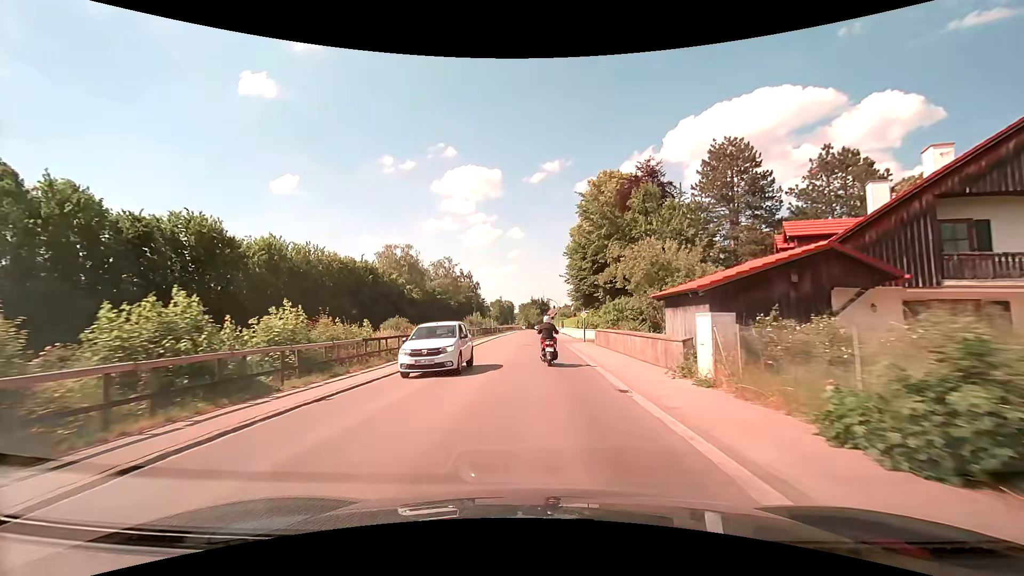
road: secondary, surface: asphalt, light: Day
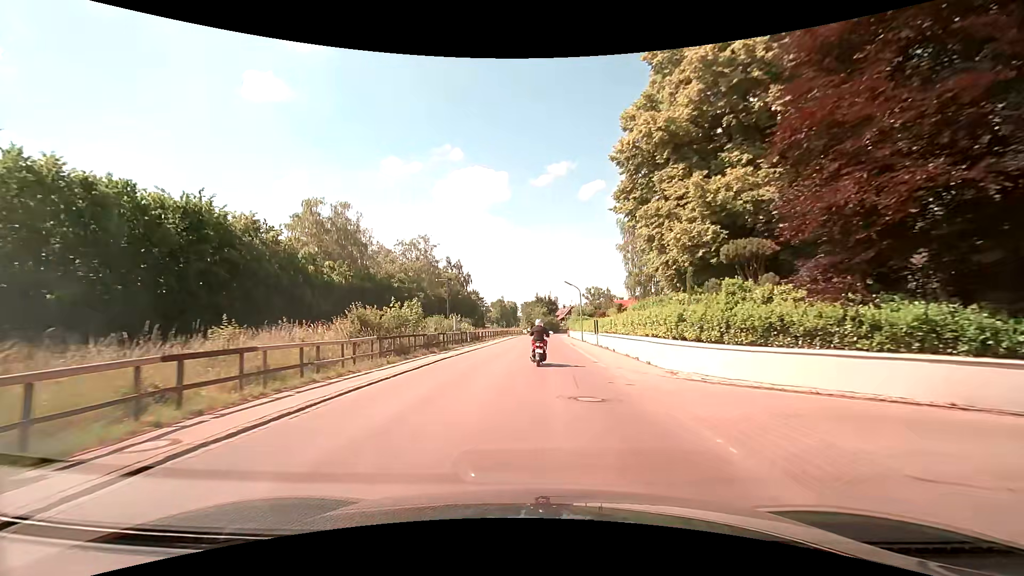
(-0.2, +36.5) m; -1°
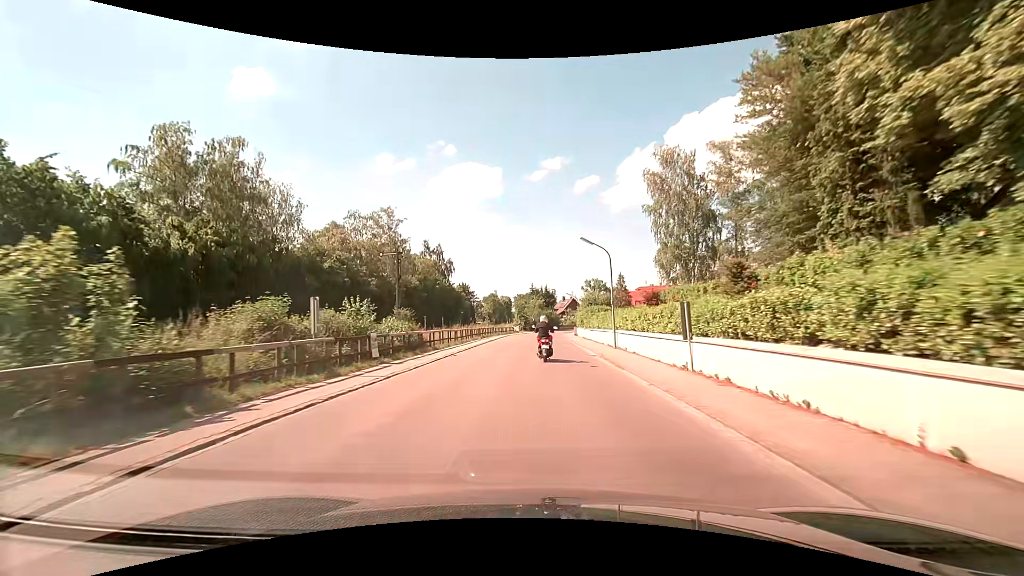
(+0.3, +22.2) m; +1°
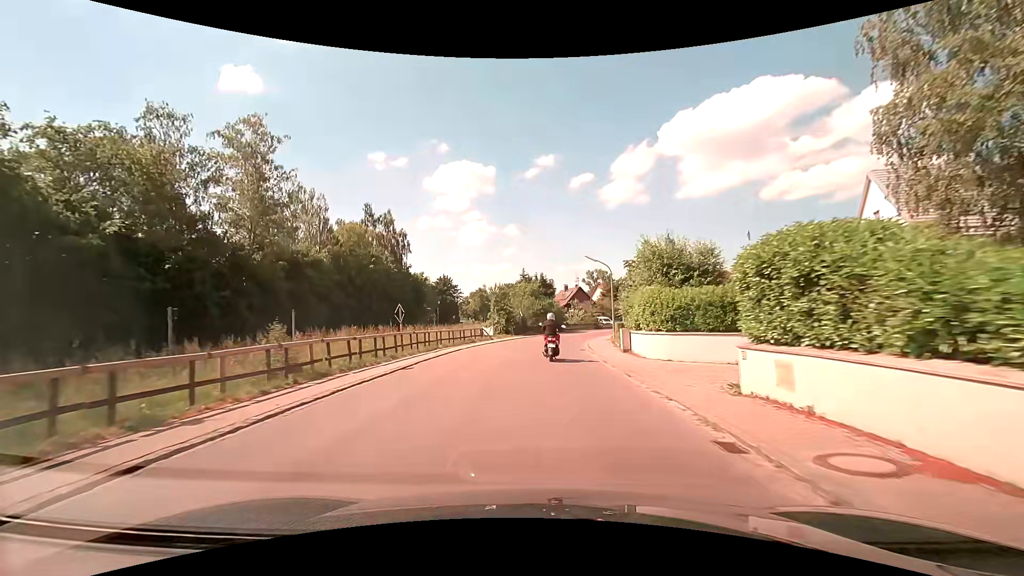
(+0.6, +36.3) m; +1°
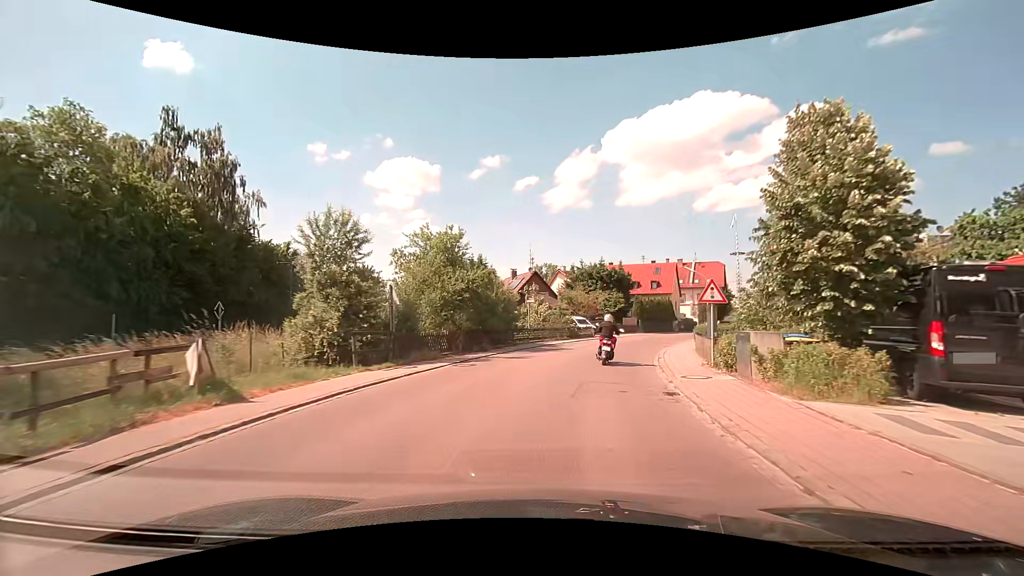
(+0.6, +33.3) m; +6°
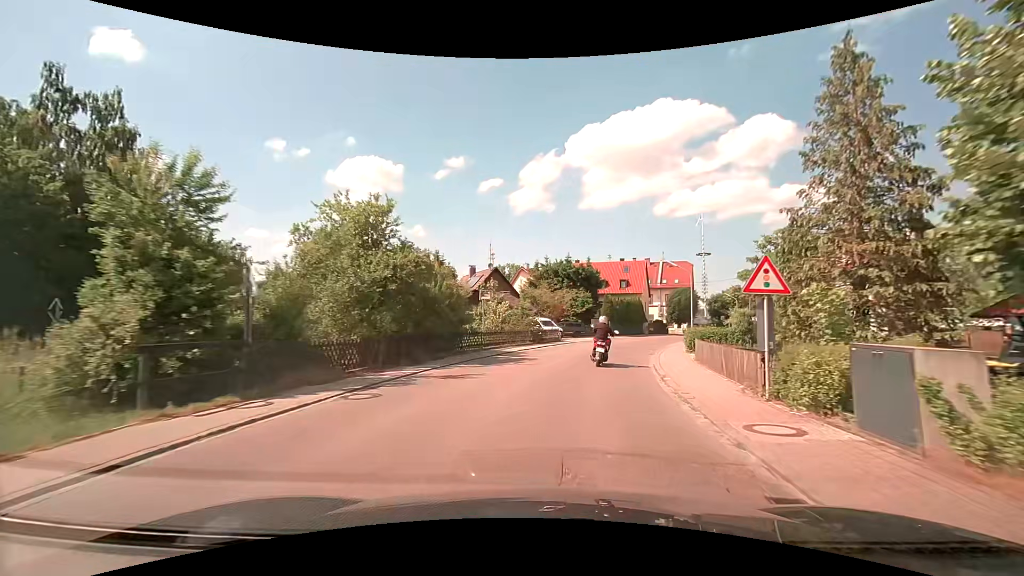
(+0.2, +6.2) m; +4°
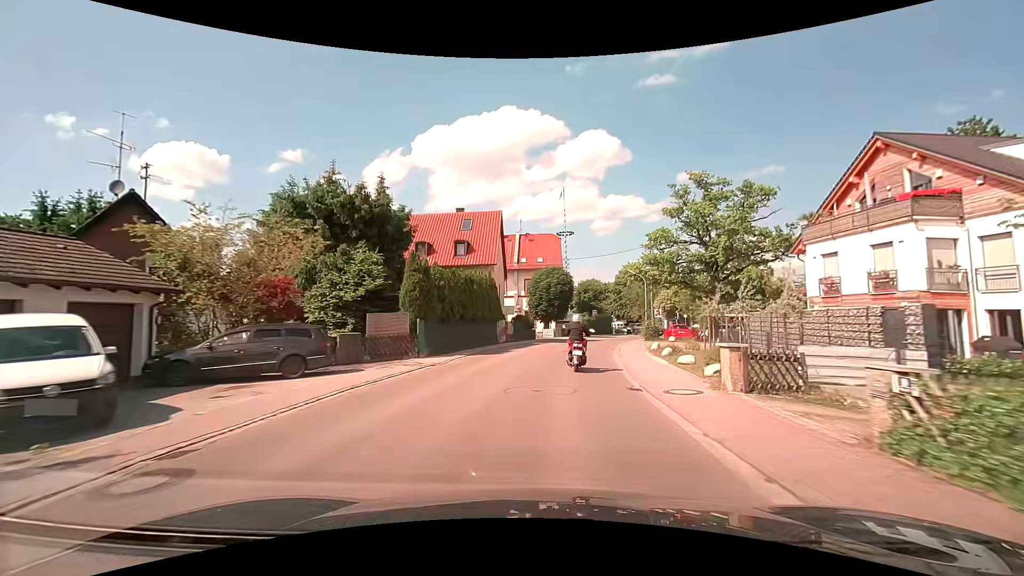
(+5.6, +32.8) m; +17°
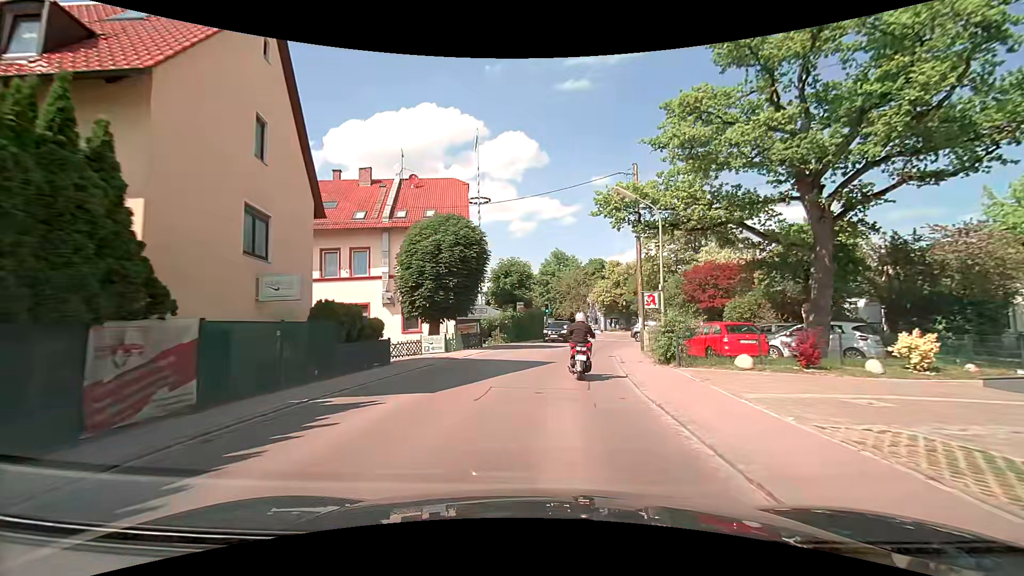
(+1.9, +25.3) m; +9°
(0, +10) (+1, +20) (+3, +30) (+5, +40) (+7, +49) (+9, +59) (+9, +69) (+7, +79) (+3, +88) (-2, +97) m
